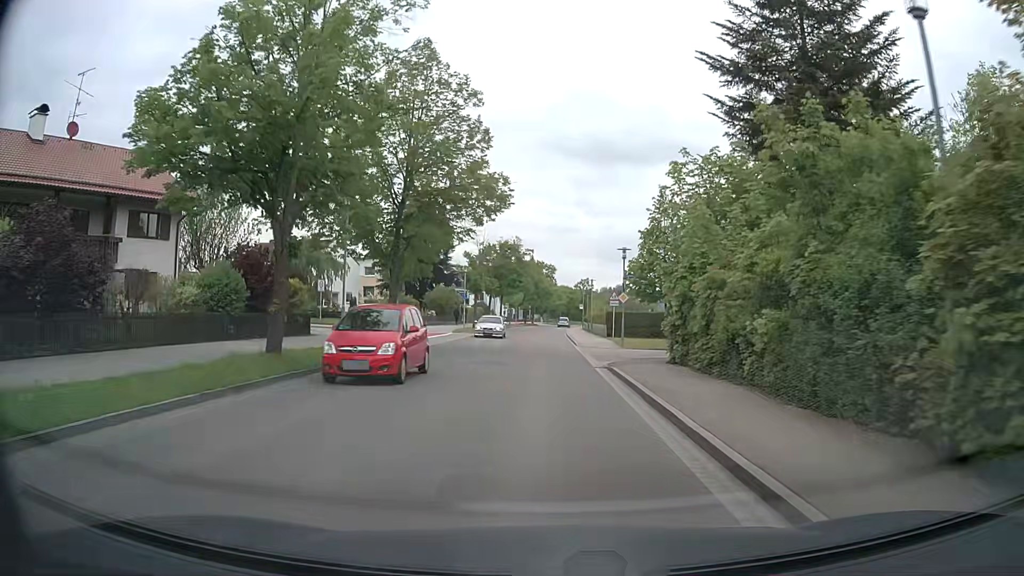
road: tertiary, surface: asphalt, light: Day
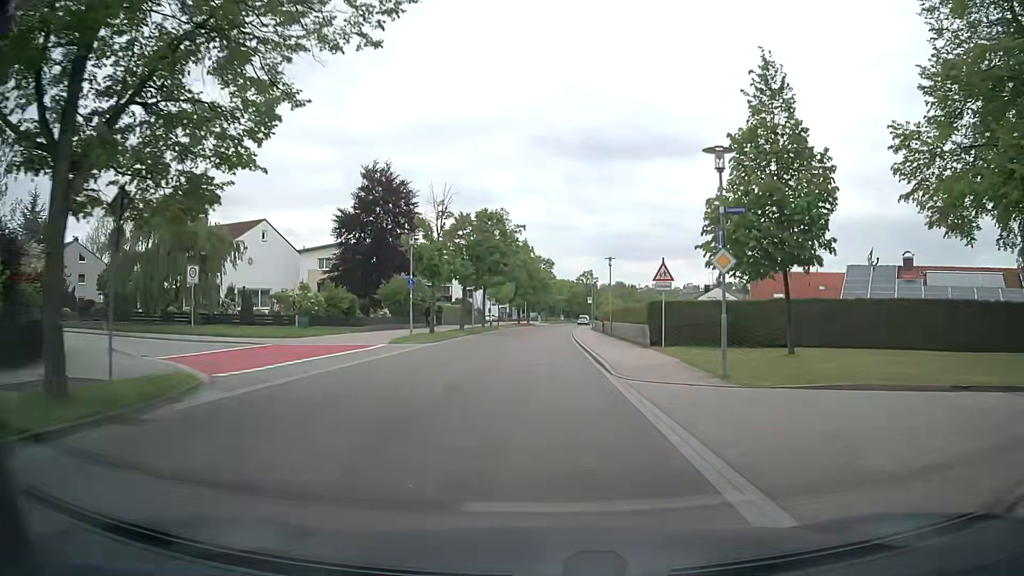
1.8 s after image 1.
(+0.1, +20.1) m; 0°
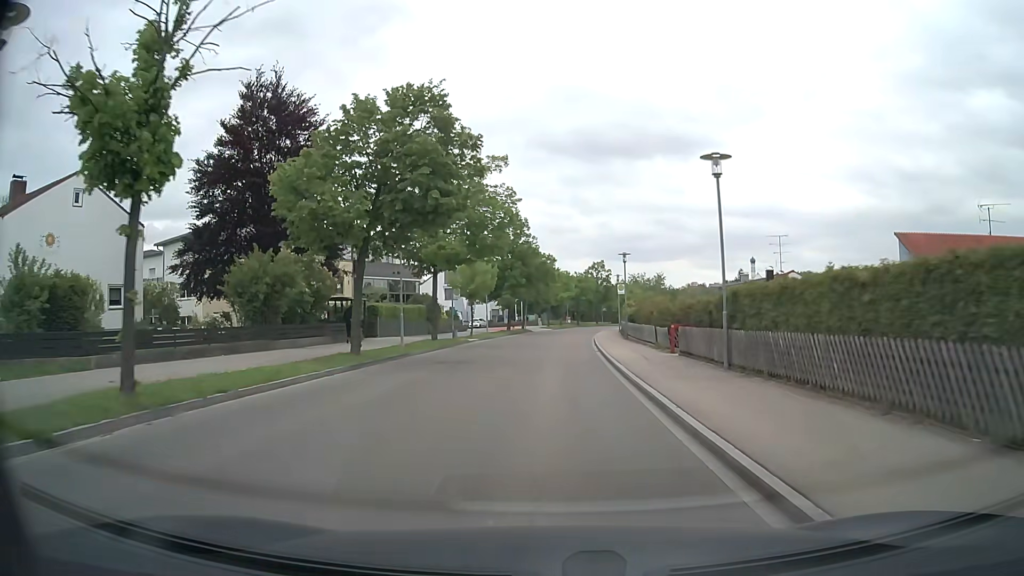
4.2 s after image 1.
(+0.1, +27.3) m; 0°
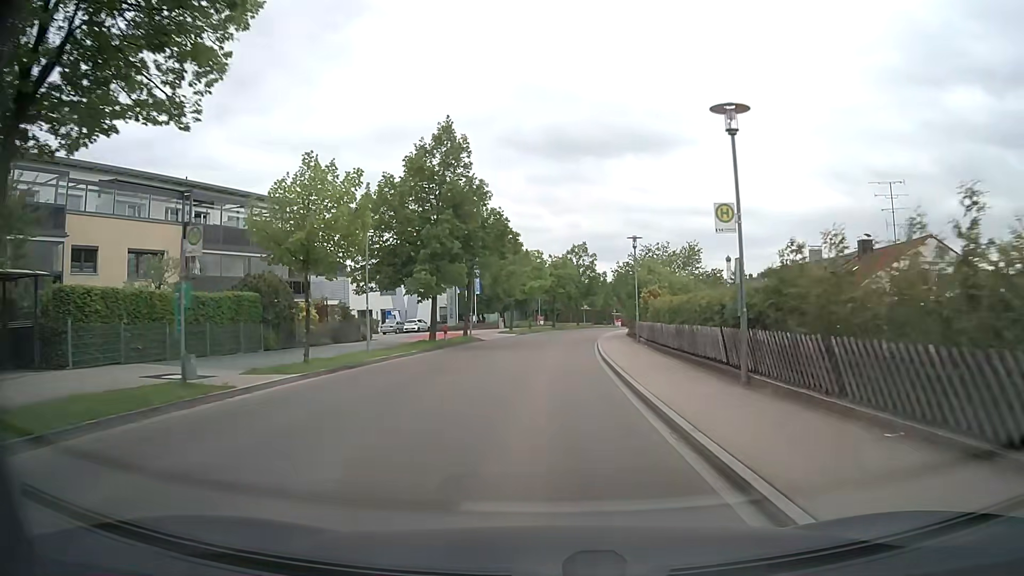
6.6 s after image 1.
(+0.5, +27.7) m; +2°
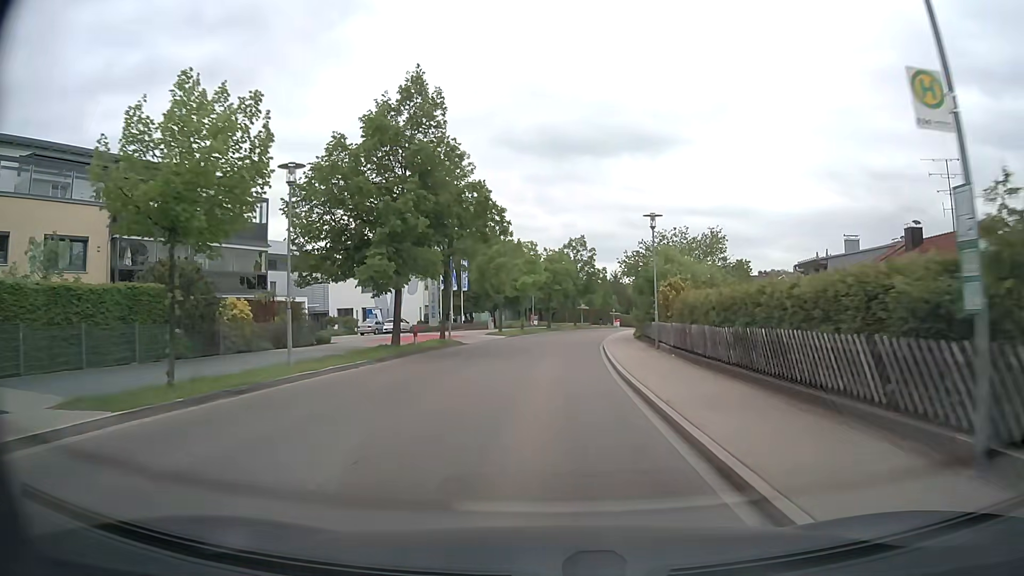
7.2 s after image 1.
(0.0, +7.0) m; 0°
